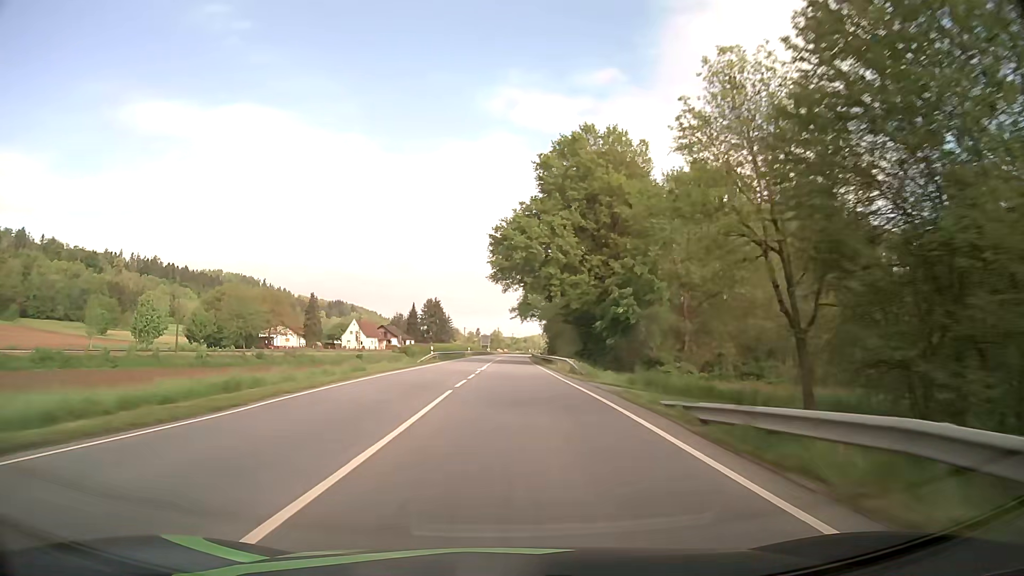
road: primary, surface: asphalt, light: Day
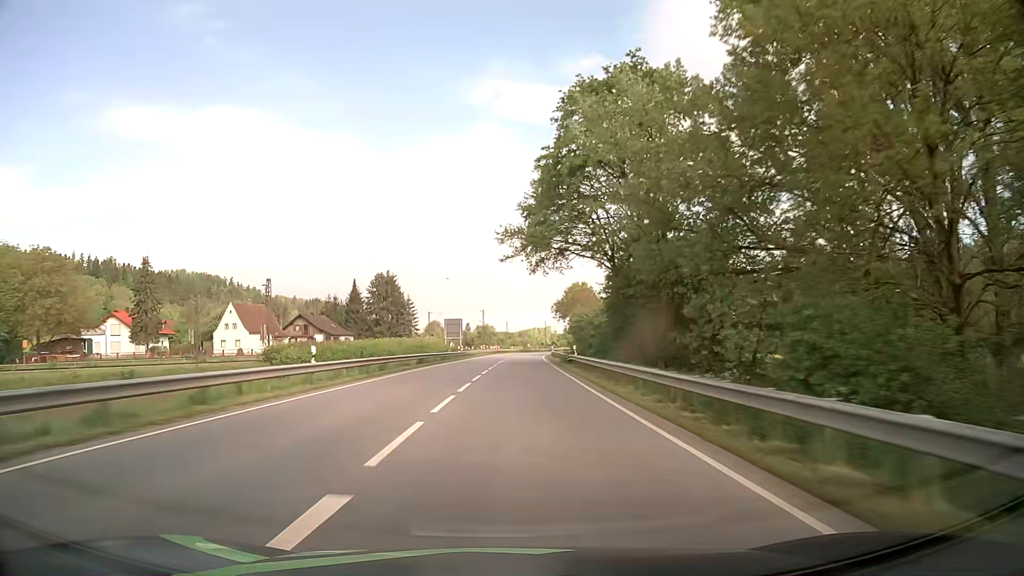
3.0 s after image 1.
(+0.5, +80.3) m; 0°
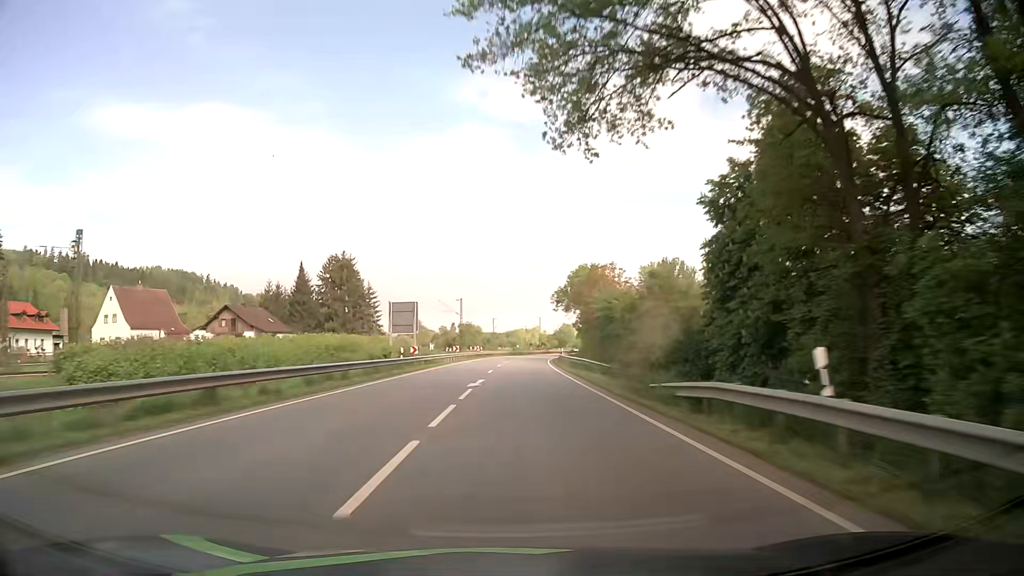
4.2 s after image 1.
(+0.4, +32.1) m; +1°
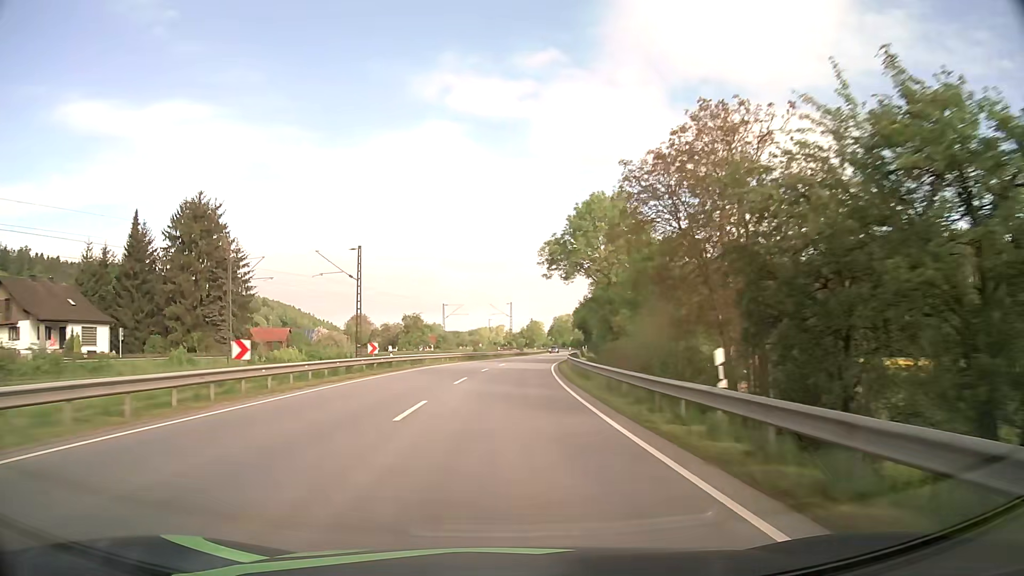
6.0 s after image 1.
(+1.2, +48.2) m; +3°
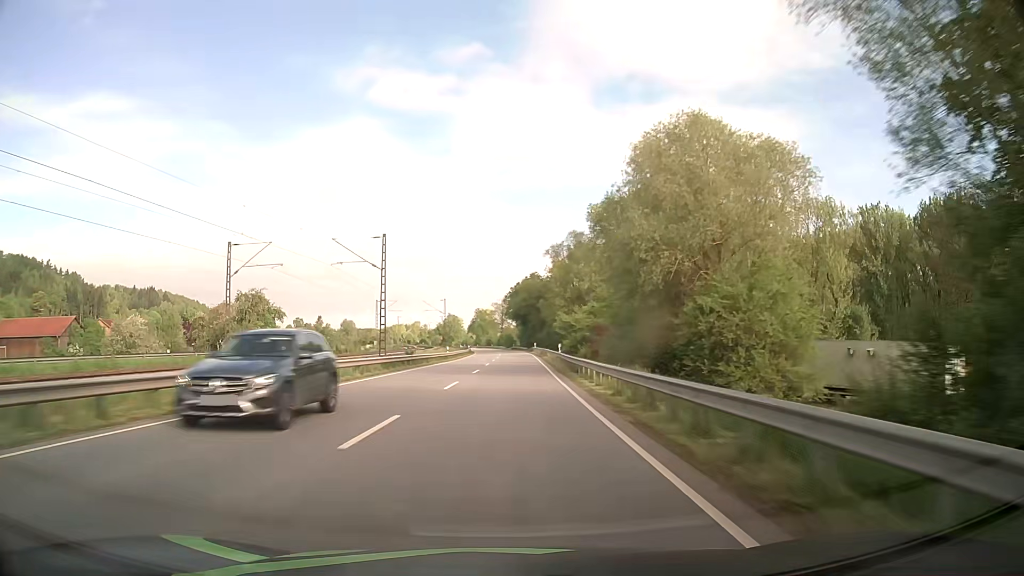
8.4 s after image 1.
(+3.3, +64.3) m; +7°
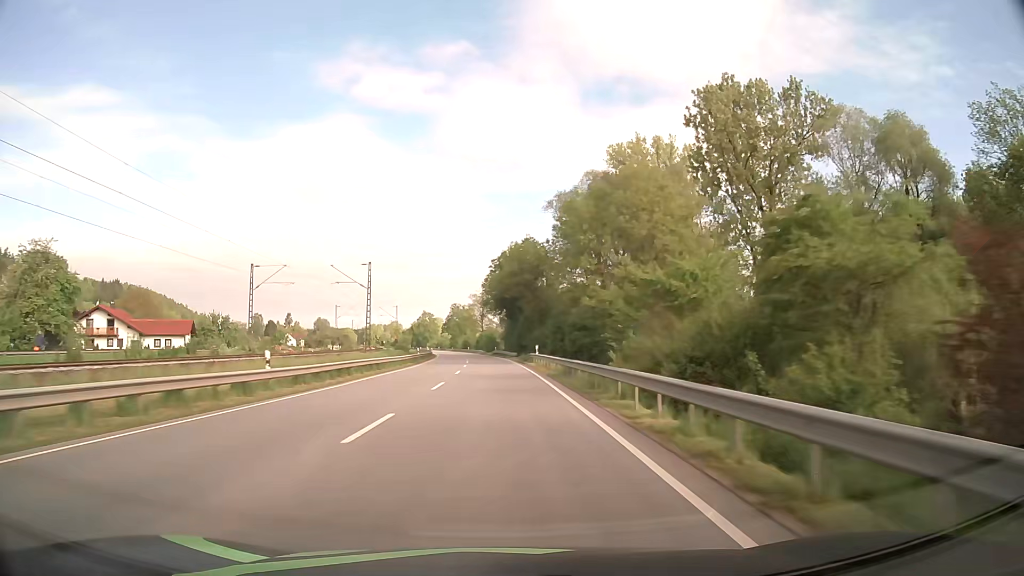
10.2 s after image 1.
(+1.1, +48.4) m; +2°
